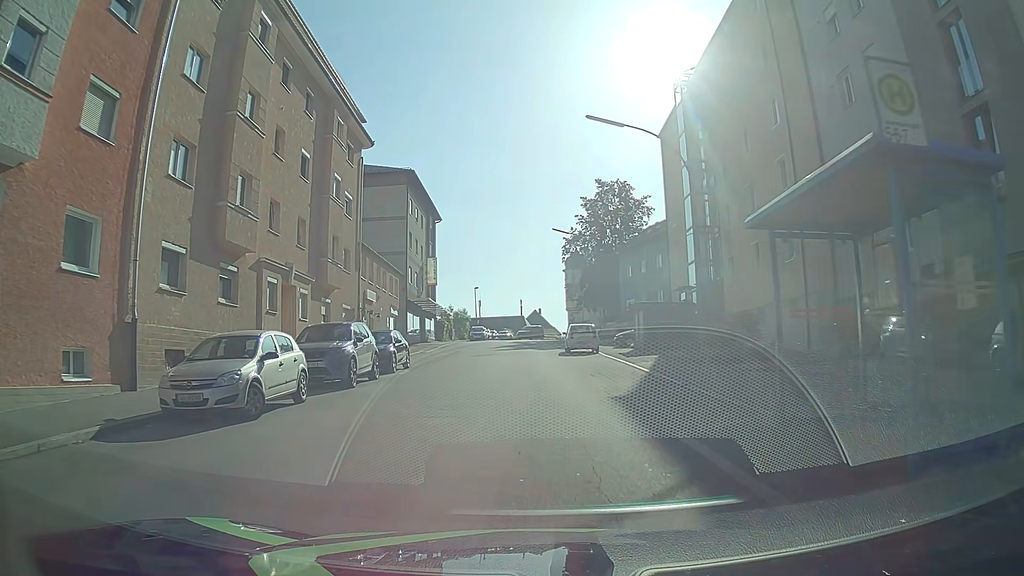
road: tertiary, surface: asphalt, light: Day
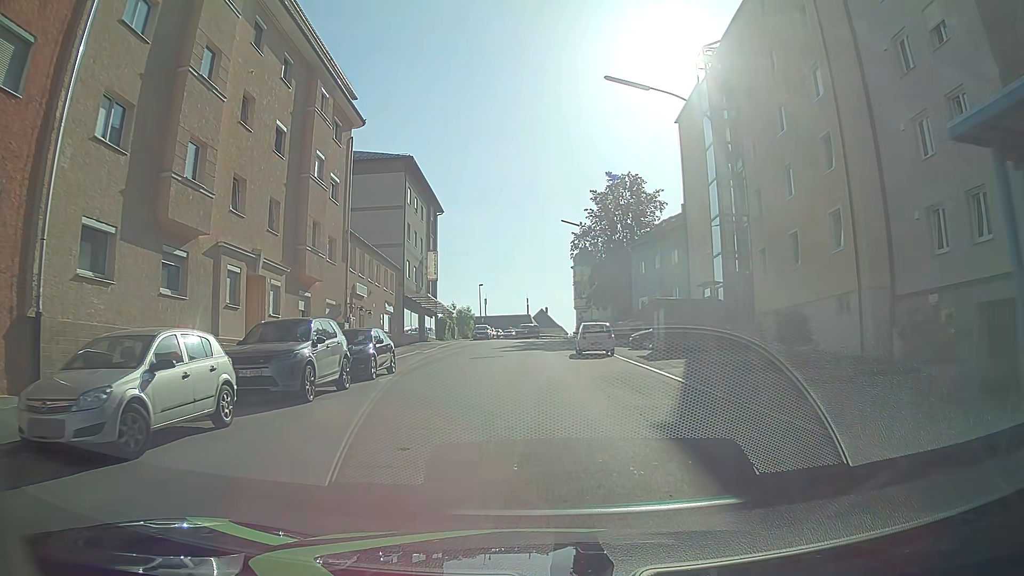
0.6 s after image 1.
(0.0, +3.9) m; +1°
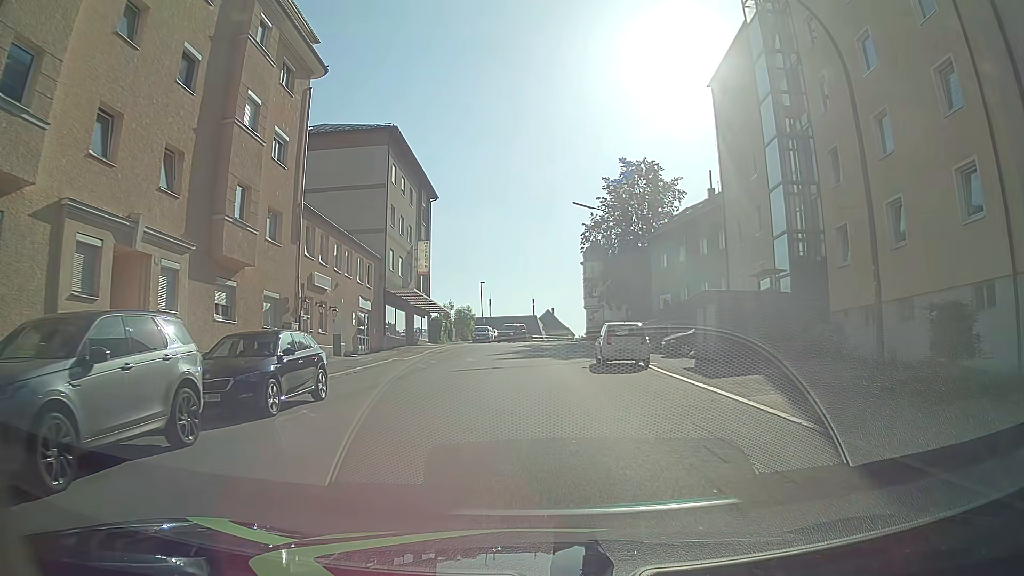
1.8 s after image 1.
(-0.1, +7.9) m; -1°
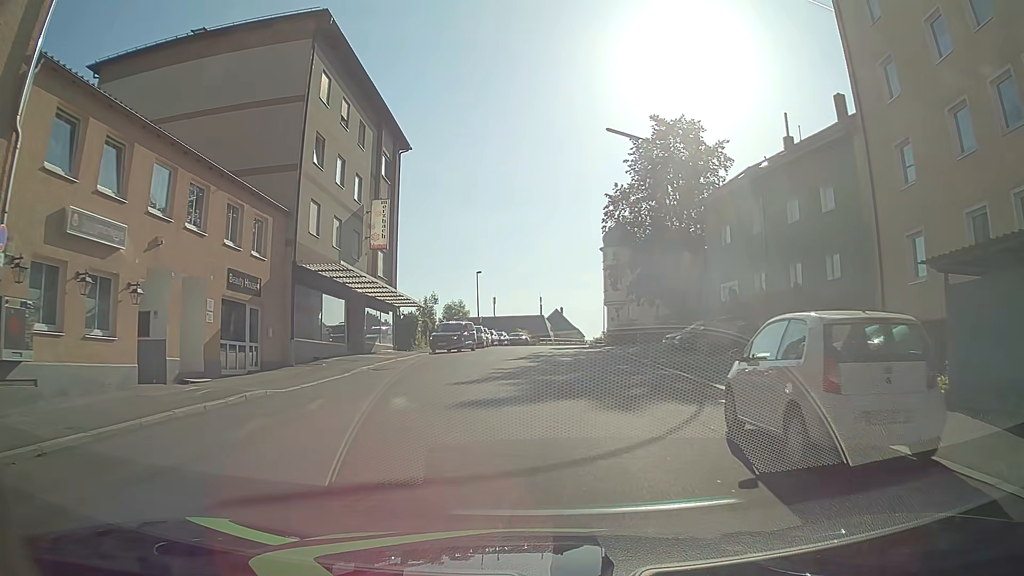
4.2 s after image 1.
(-0.1, +16.6) m; -1°
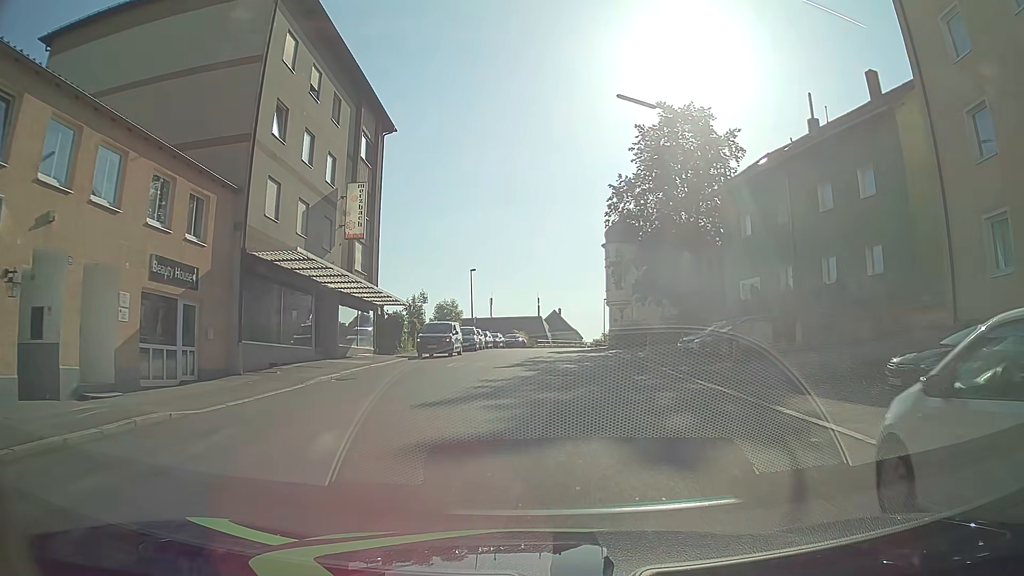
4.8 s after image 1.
(0.0, +4.3) m; +1°
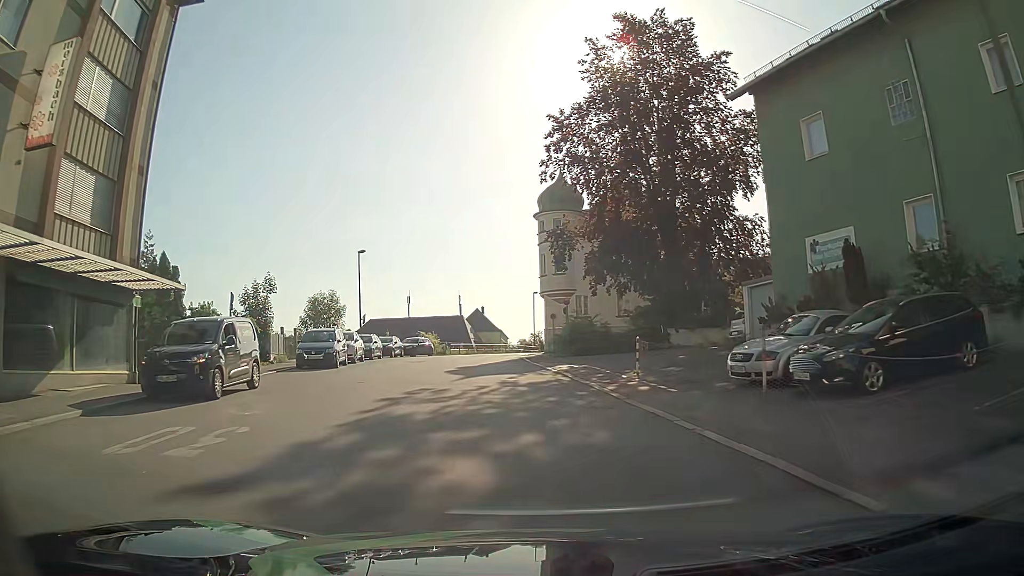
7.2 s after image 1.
(+0.6, +17.4) m; +4°
